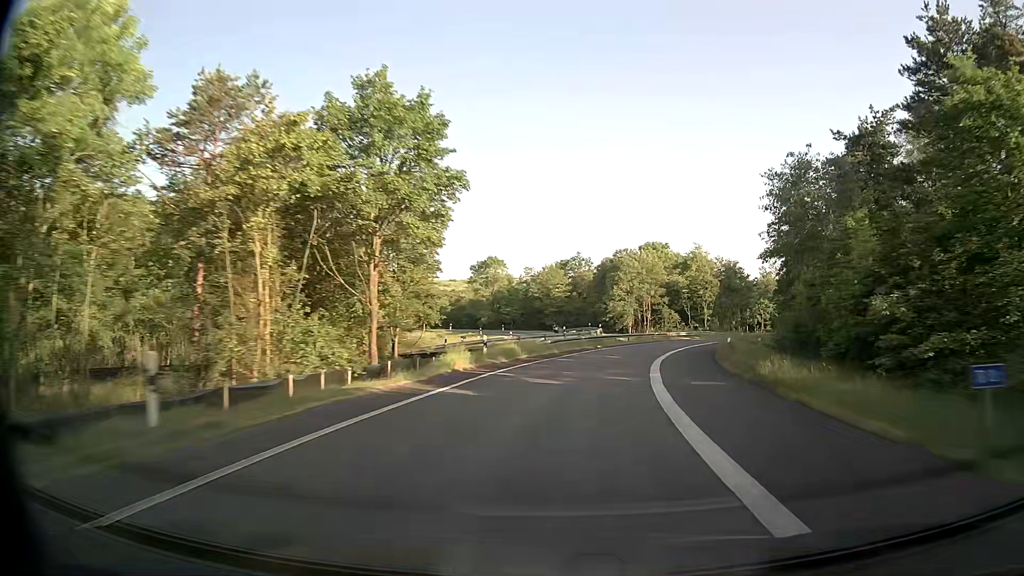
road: motorway_link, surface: asphalt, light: Day
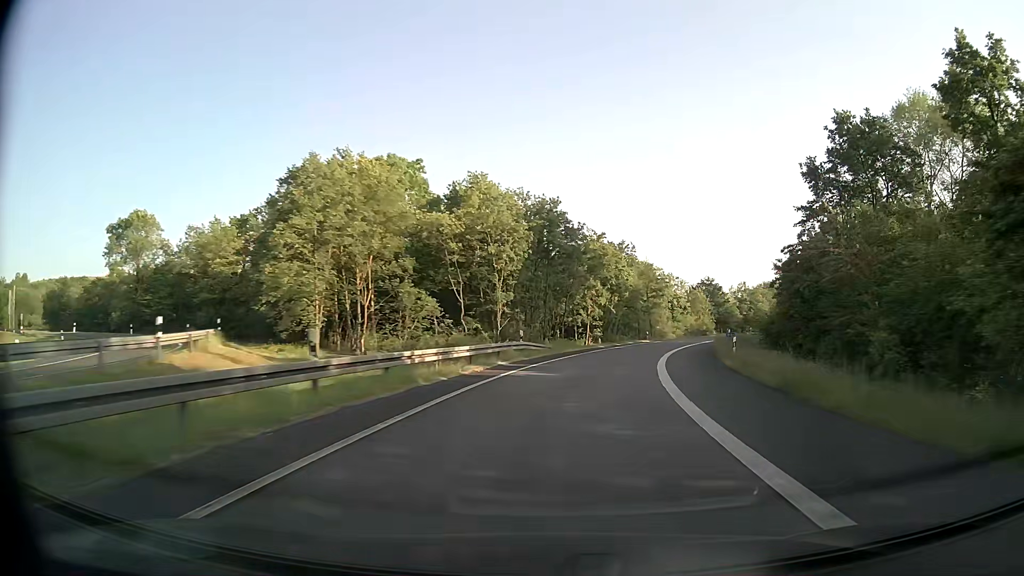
(+9.9, +52.9) m; +21°
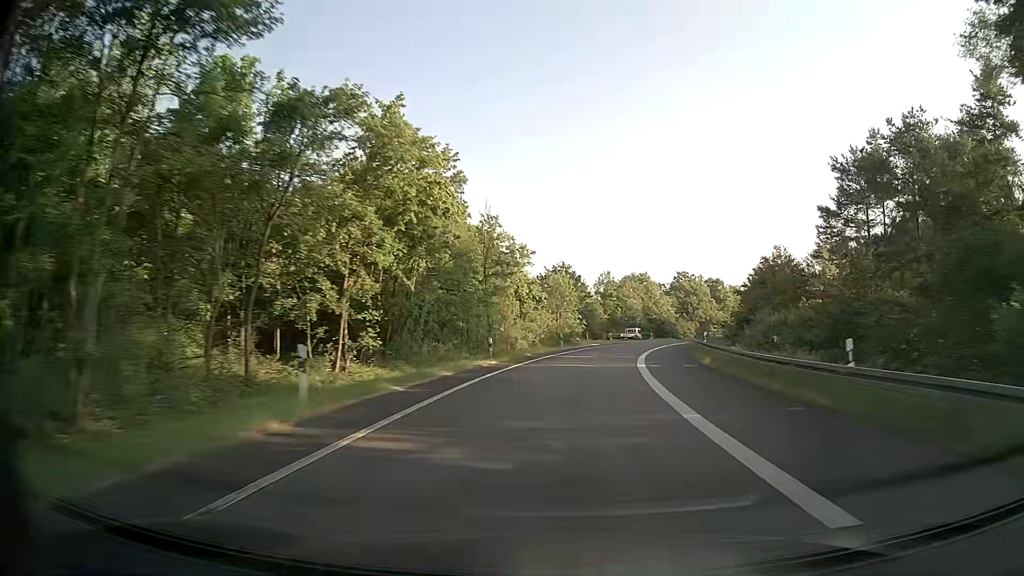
(+5.2, +39.5) m; +15°
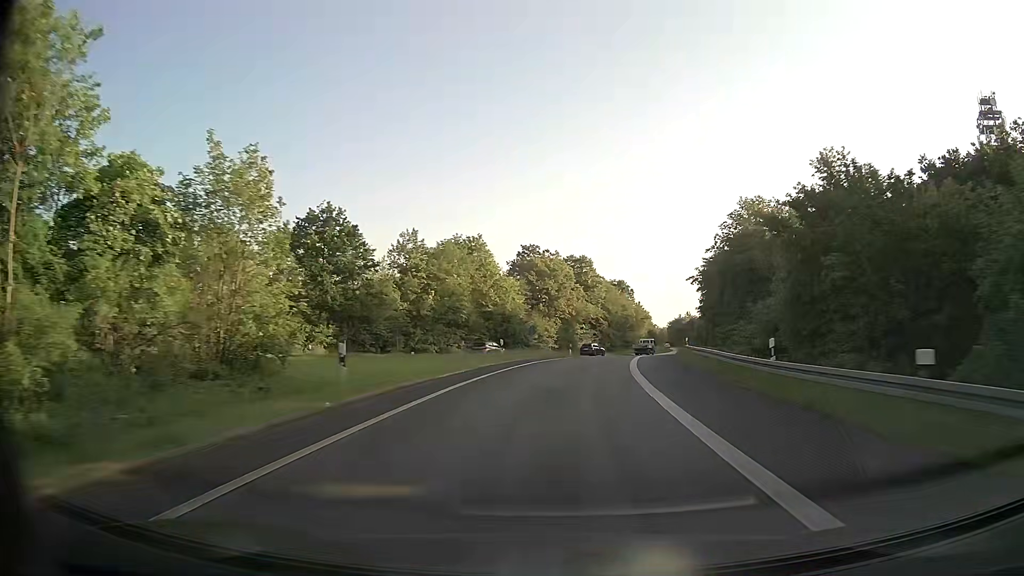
(+6.8, +52.3) m; +15°
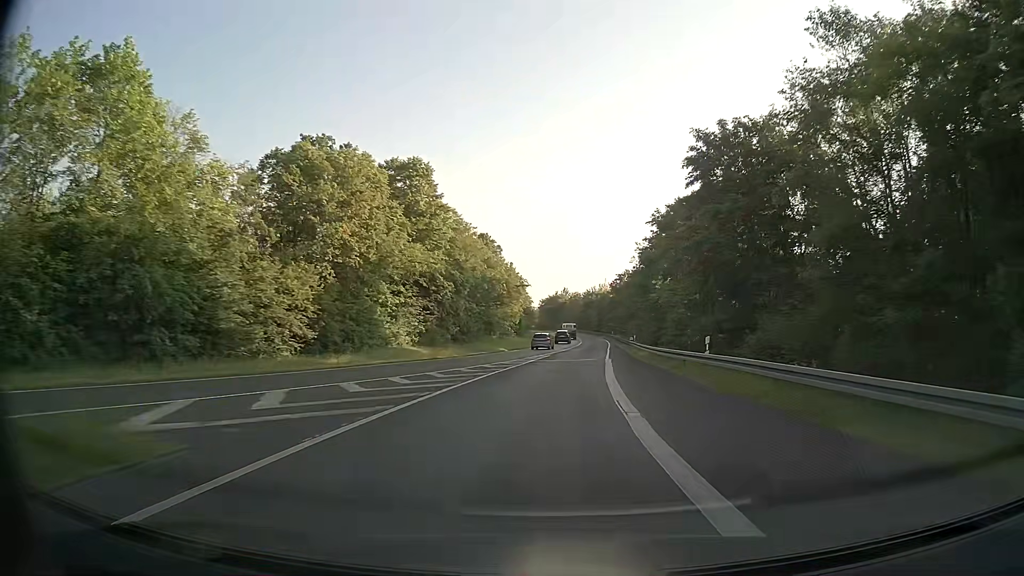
(+6.2, +52.4) m; +12°
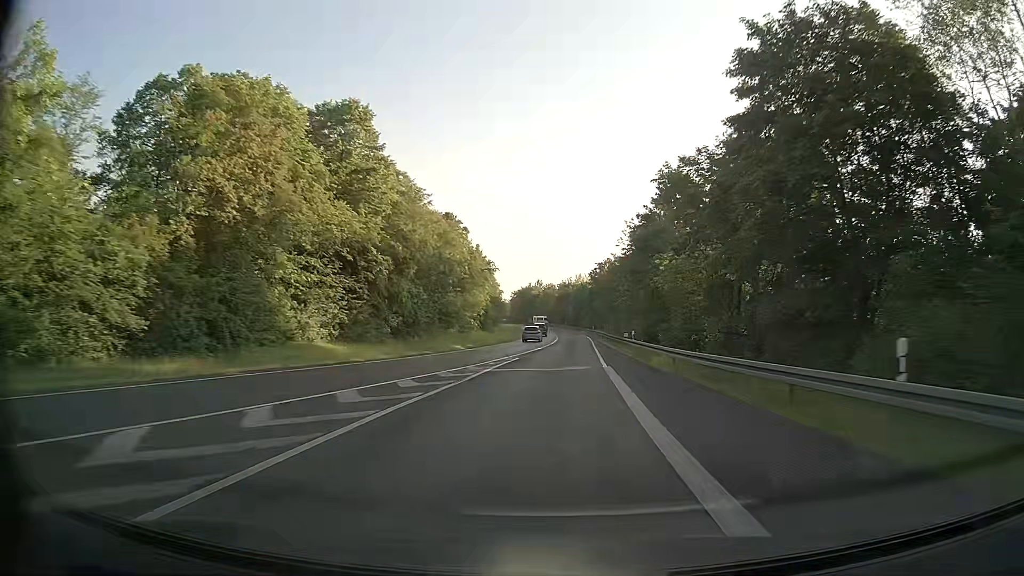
(+0.3, +13.4) m; +2°
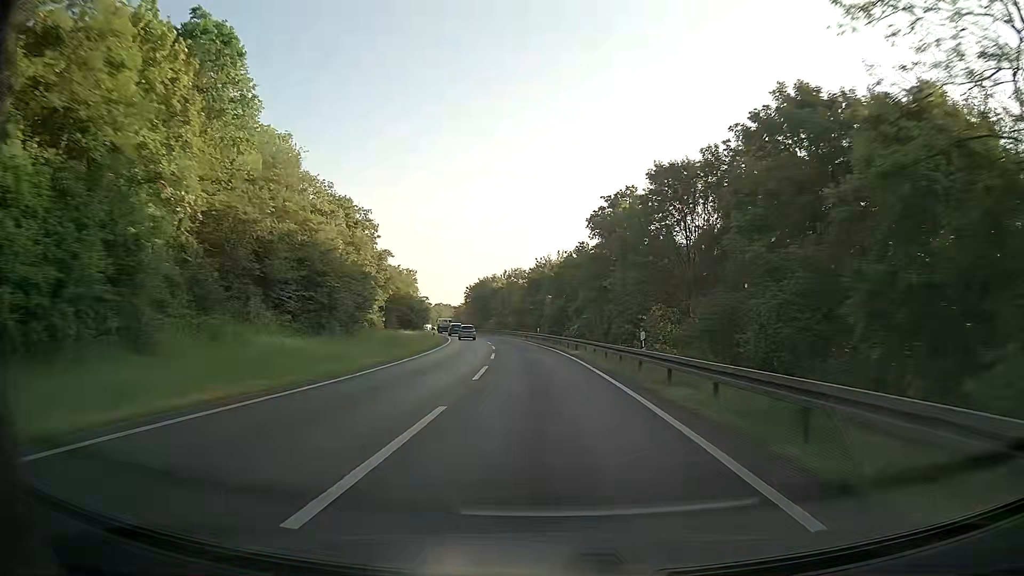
(+3.2, +68.6) m; +2°
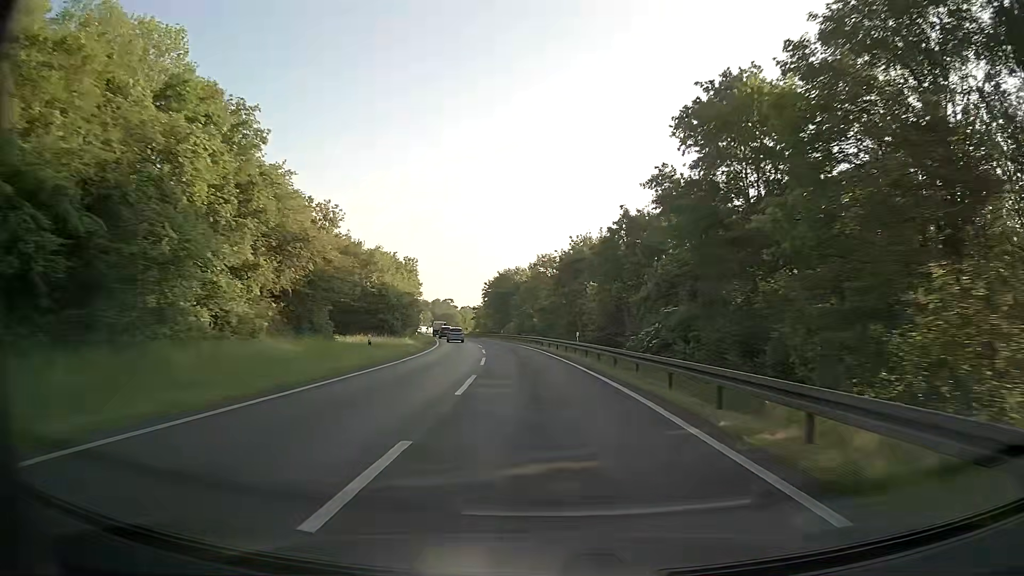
(-0.6, +28.0) m; -3°
(0, +10) (0, +20) (-1, +30) (-2, +40) (-3, +50) (-4, +60) (-6, +70) (-8, +79) (-10, +89) (-12, +99) m
